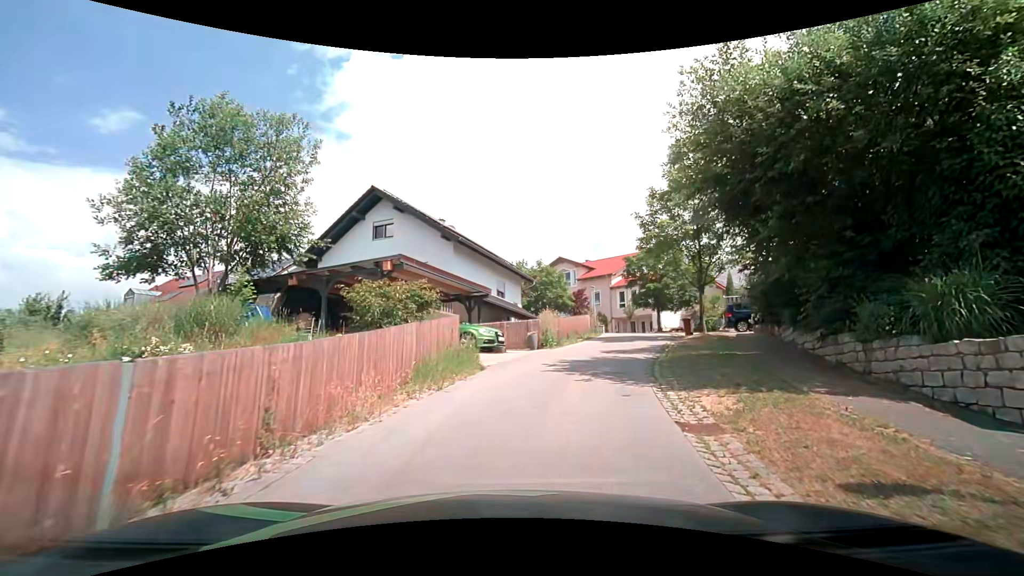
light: Day
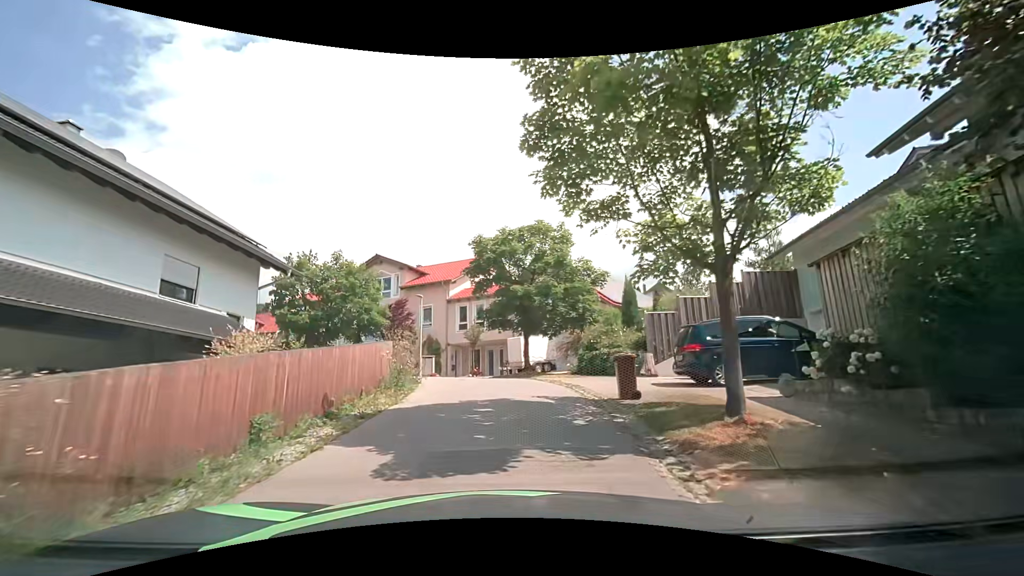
(+3.4, +17.0) m; +19°
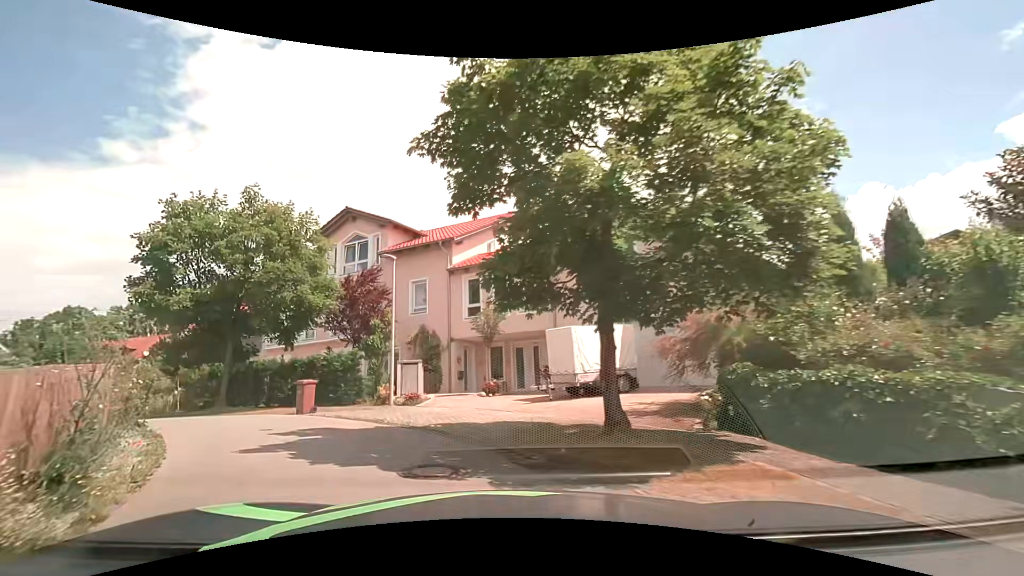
(+0.2, +13.7) m; -3°
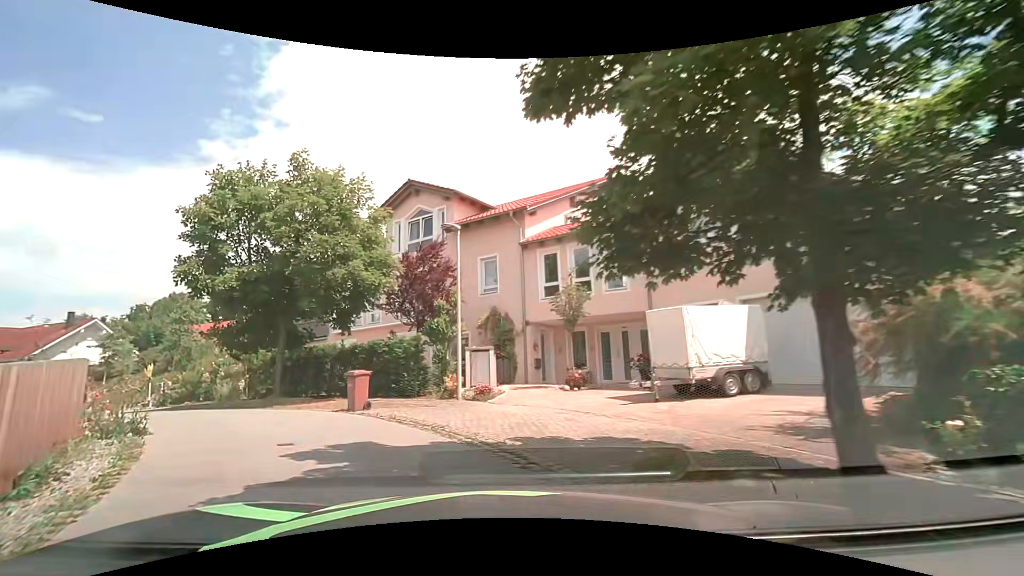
(-0.2, +3.0) m; -7°
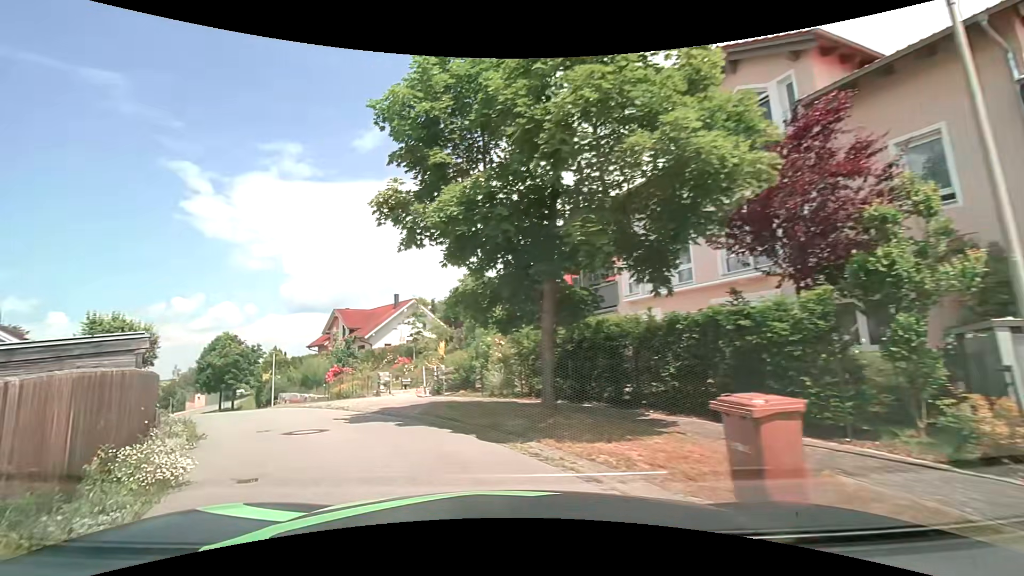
(-2.3, +8.5) m; -31°
